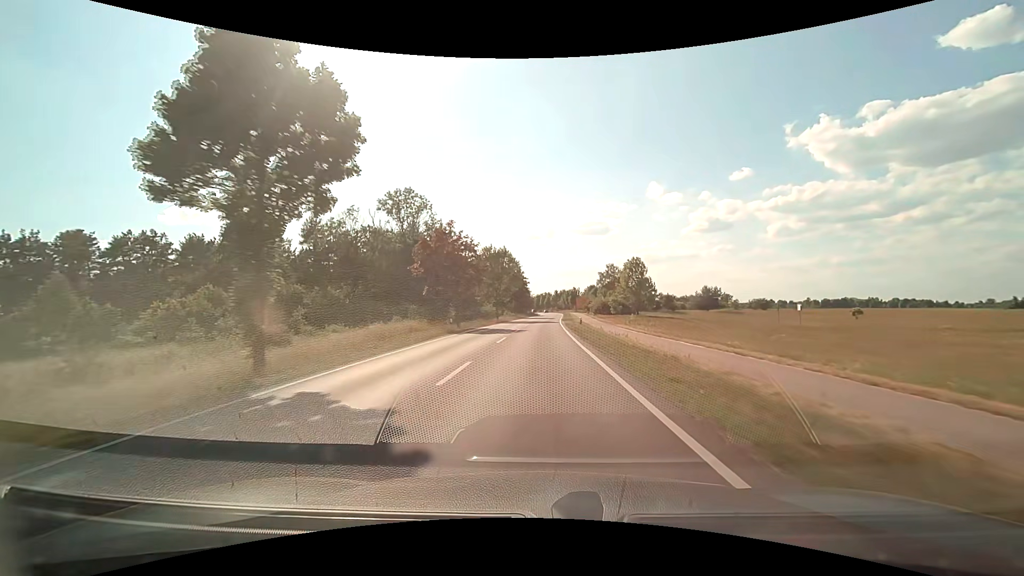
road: secondary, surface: asphalt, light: Day
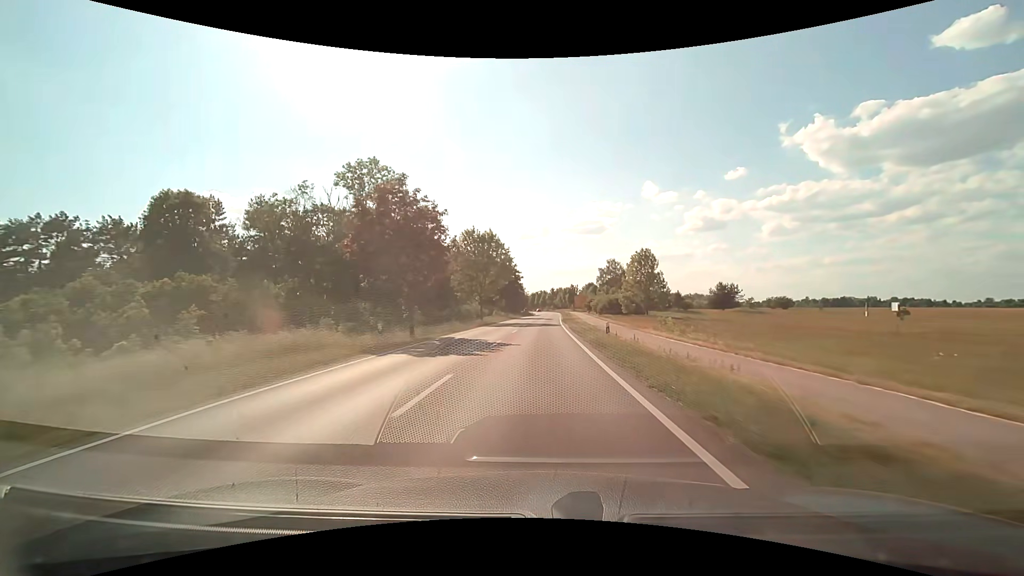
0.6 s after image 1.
(+0.1, +14.7) m; +1°
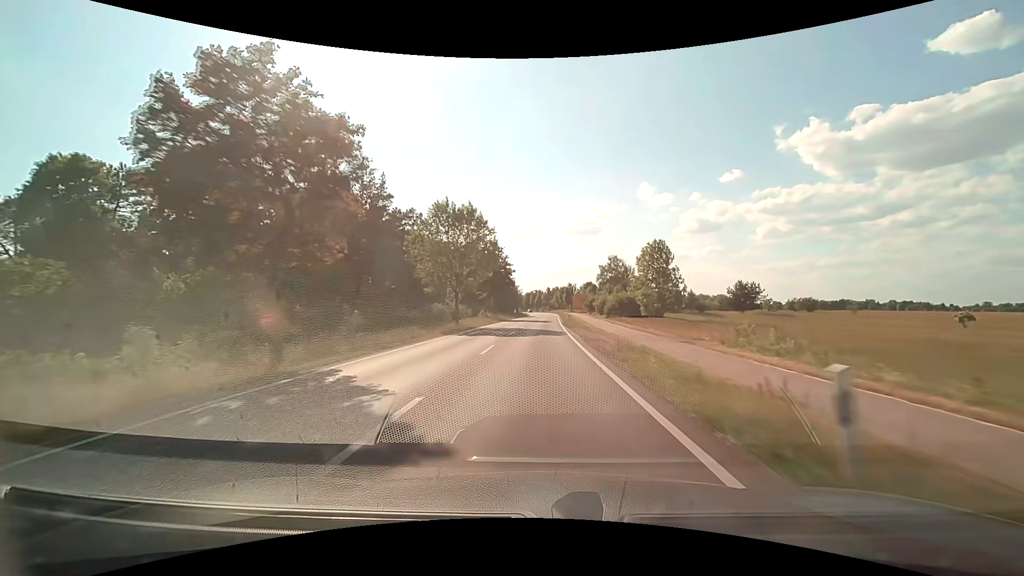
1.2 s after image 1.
(0.0, +14.6) m; 0°
